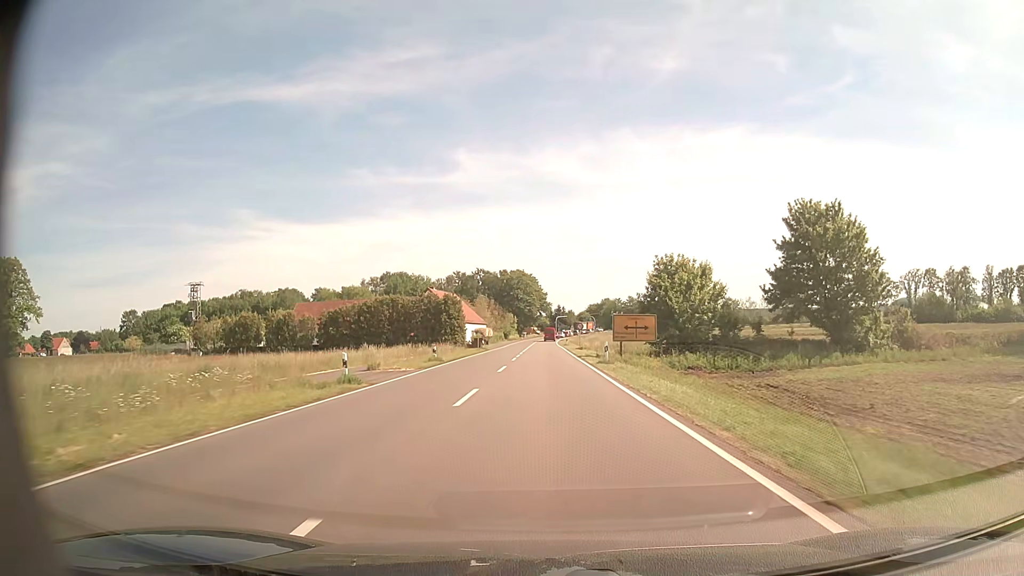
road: tertiary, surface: asphalt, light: Day
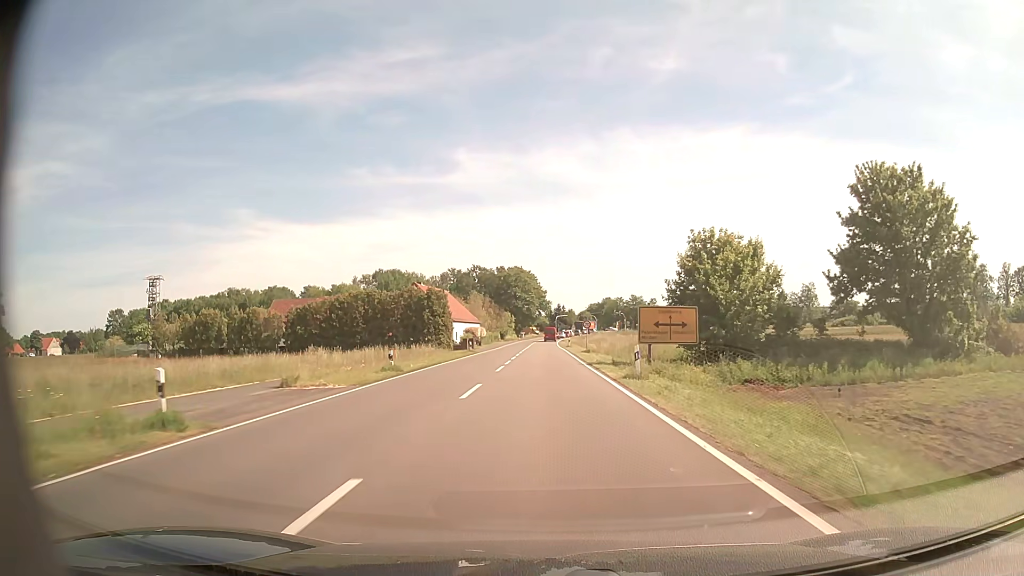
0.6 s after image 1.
(0.0, +10.8) m; 0°
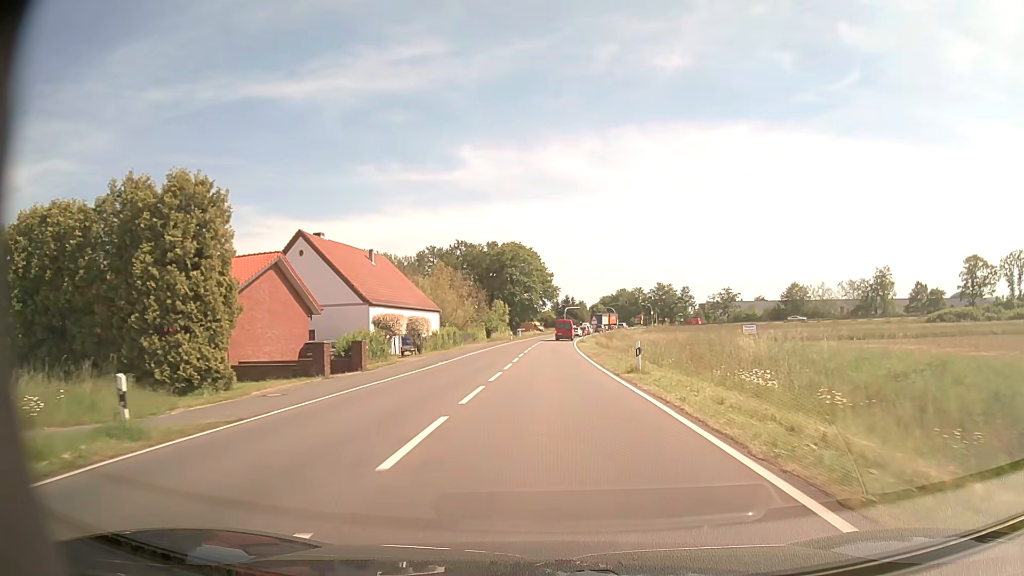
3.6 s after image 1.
(-0.3, +48.6) m; 0°
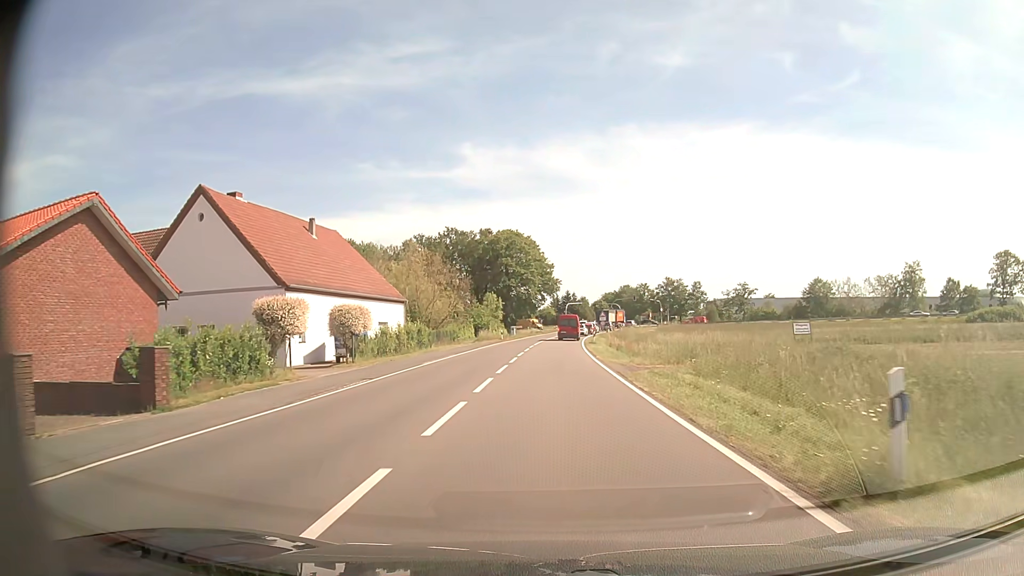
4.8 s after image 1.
(0.0, +15.9) m; 0°
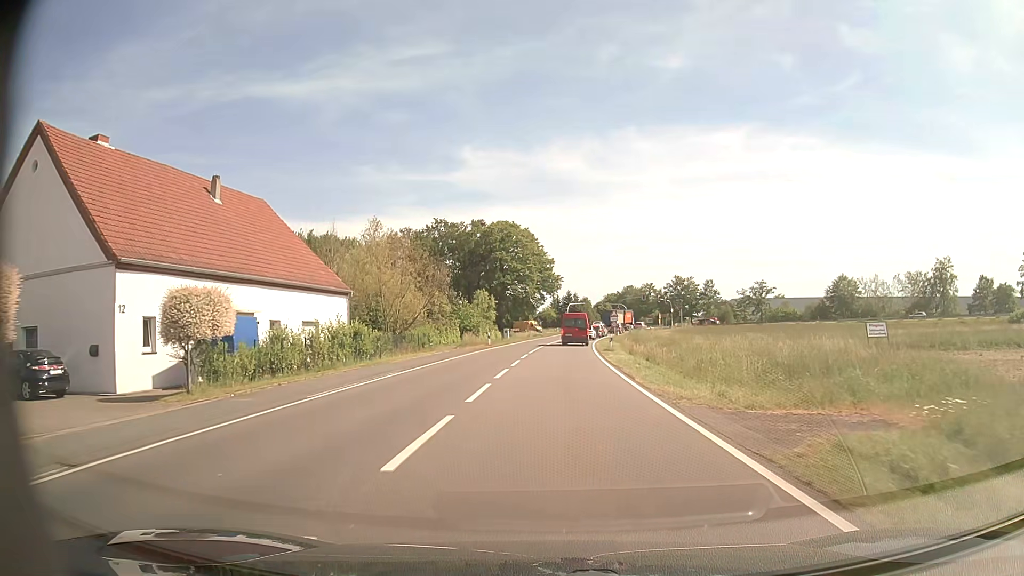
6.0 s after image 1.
(0.0, +14.3) m; 0°
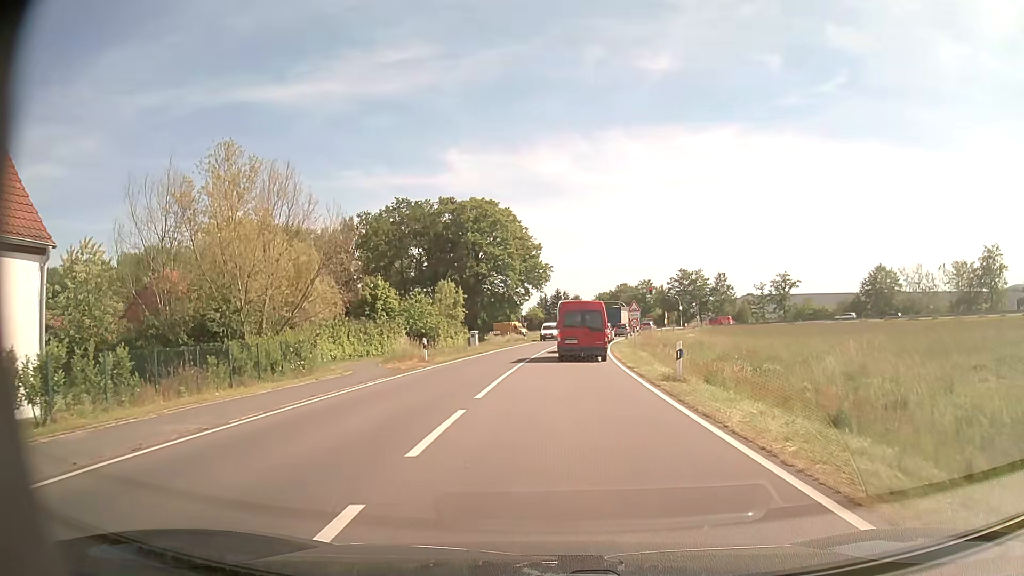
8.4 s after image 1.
(+0.1, +23.1) m; +1°
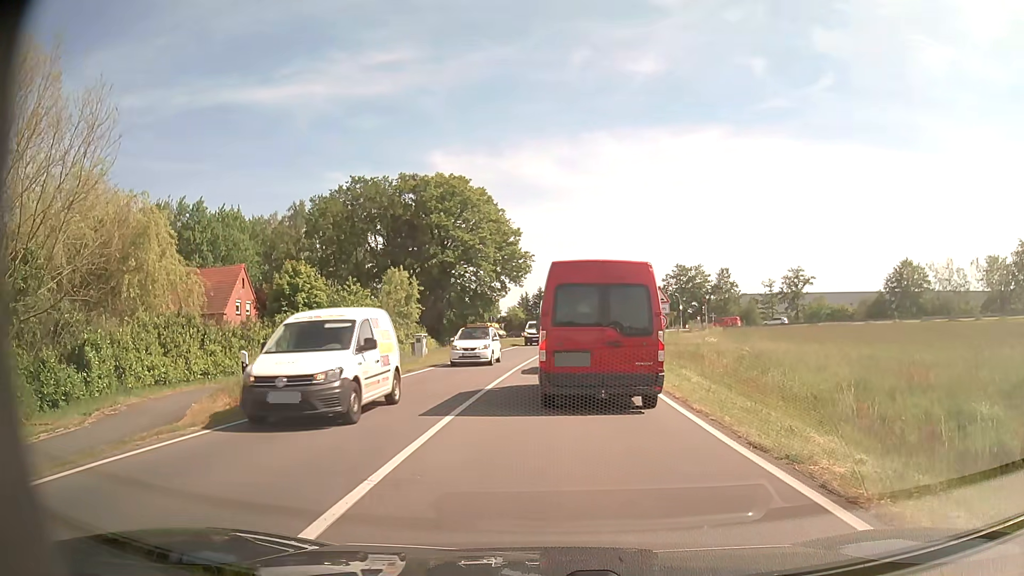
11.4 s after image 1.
(+0.2, +15.6) m; 0°
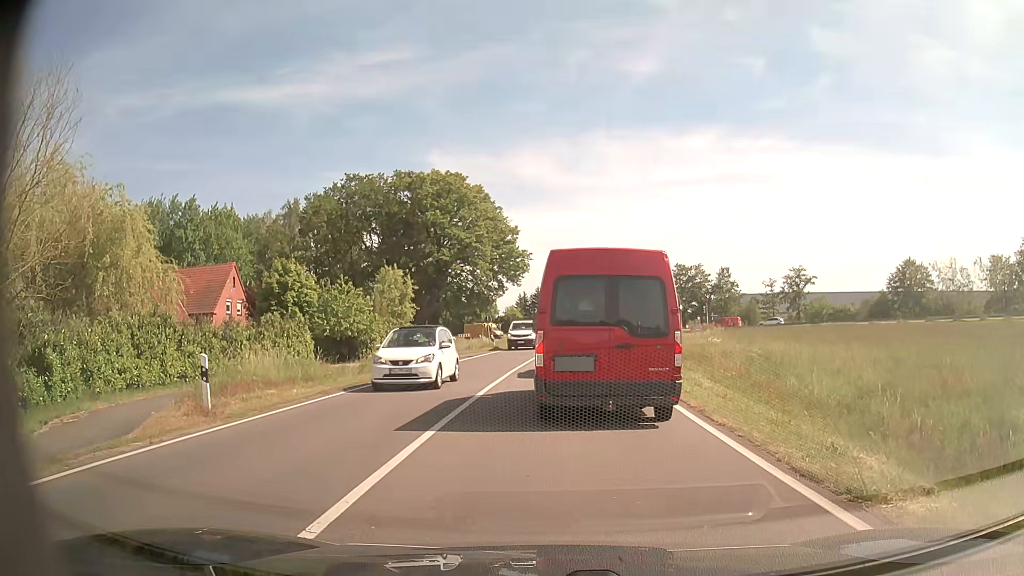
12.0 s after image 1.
(0.0, +1.5) m; +1°
(0, +10) (0, +20) (+1, +30) (+1, +40) (+3, +50) (+4, +60) (+6, +70) (+8, +79) (+11, +89) (+12, +99) m
